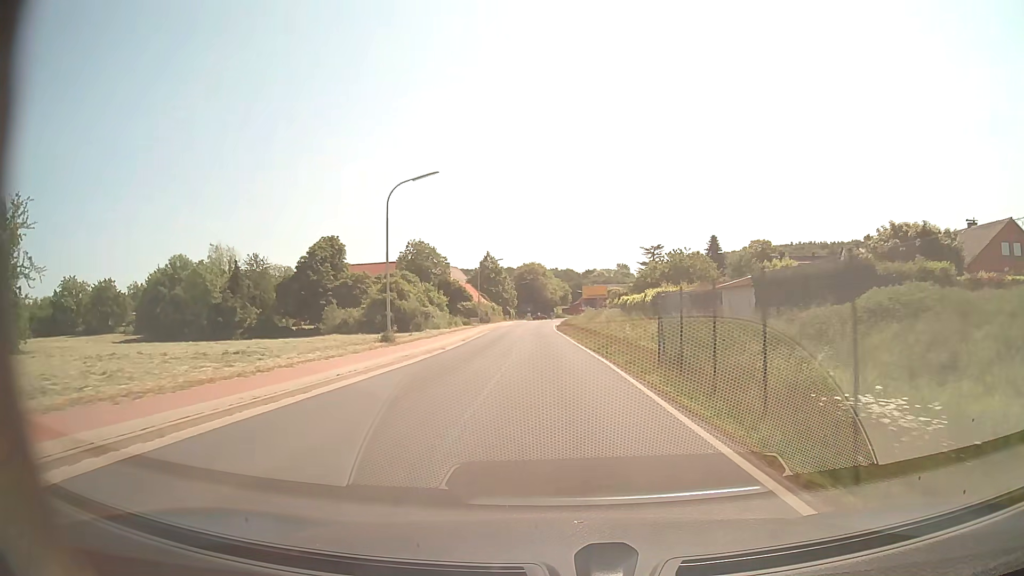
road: secondary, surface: asphalt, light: Day
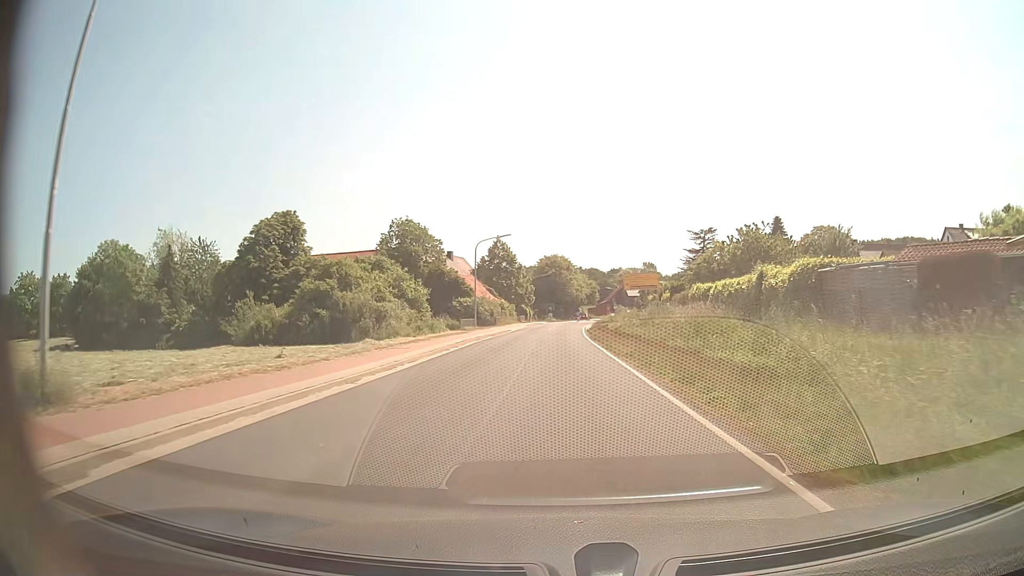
(-0.6, +24.0) m; -2°
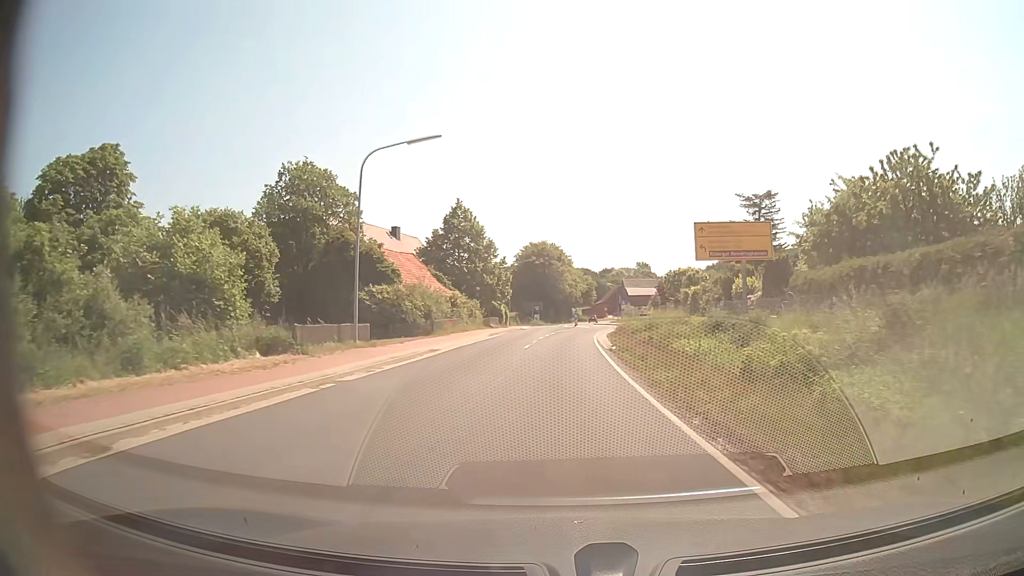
(0.0, +31.4) m; +1°
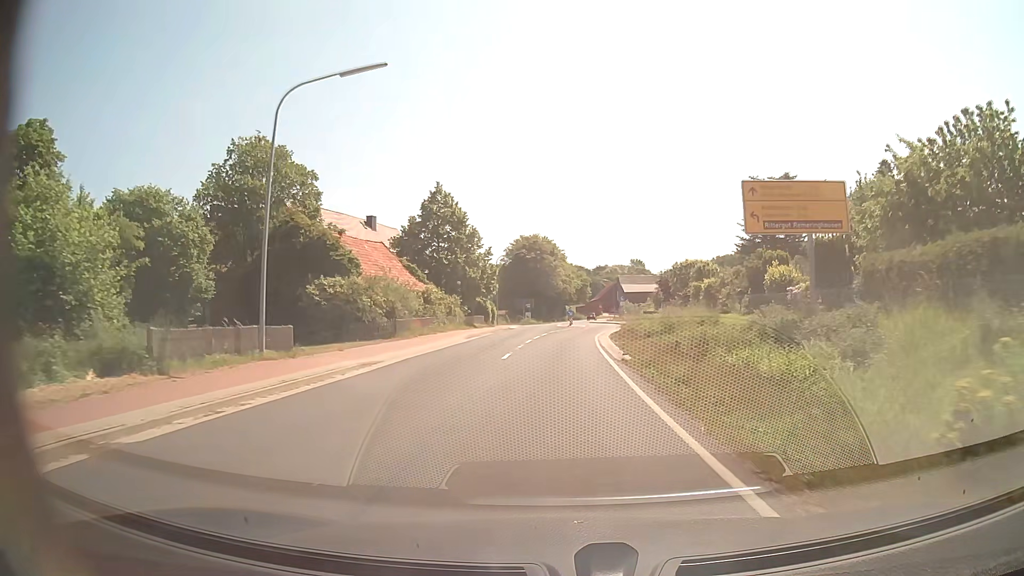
(0.0, +7.5) m; +1°
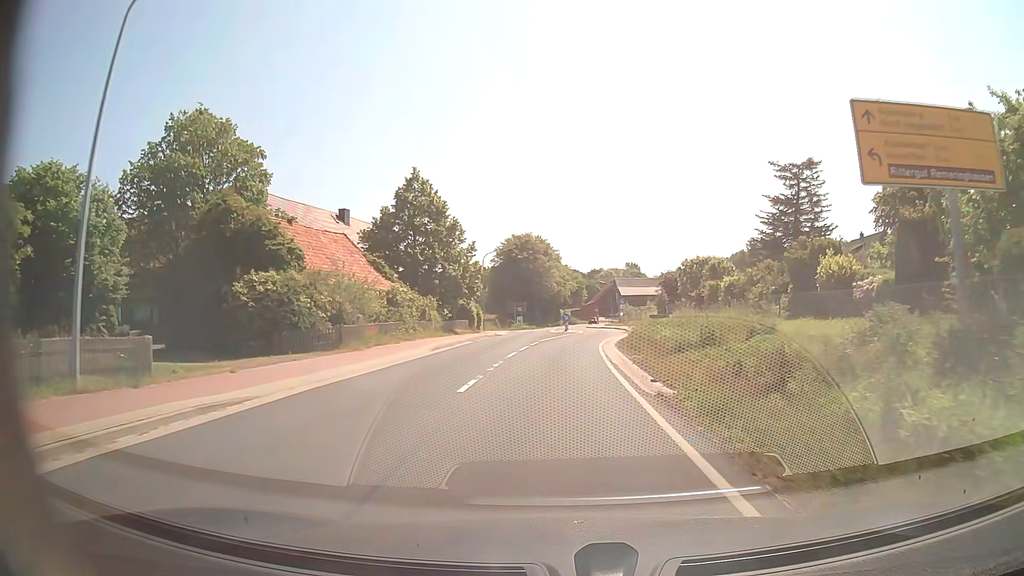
(0.0, +7.4) m; 0°
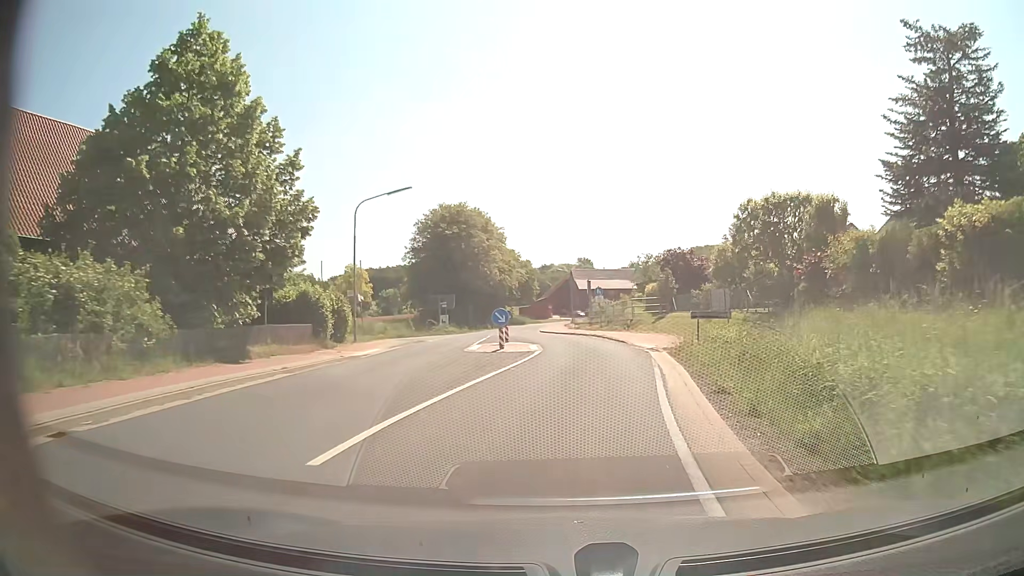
(+0.7, +28.2) m; +4°
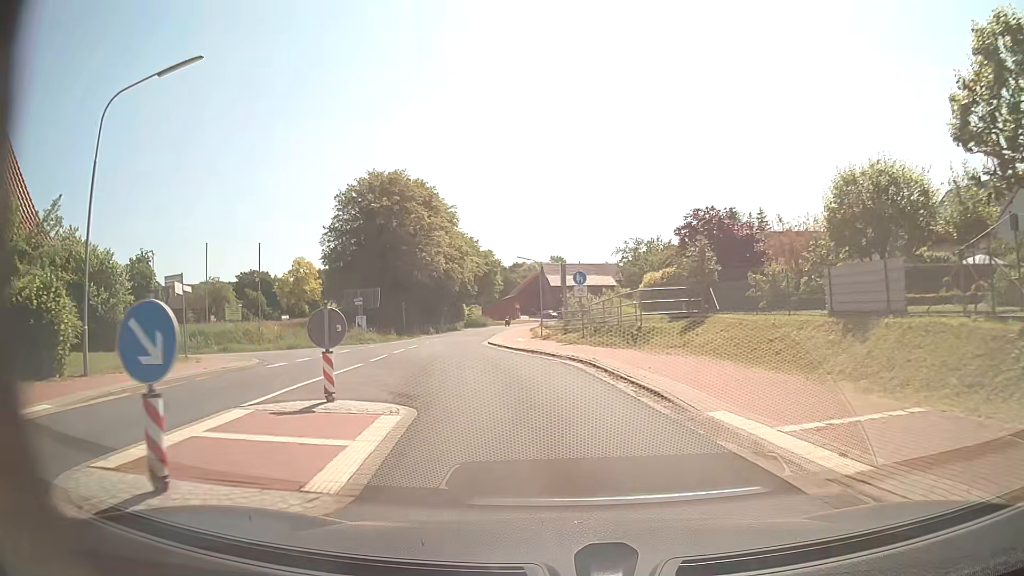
(+0.9, +18.6) m; +3°
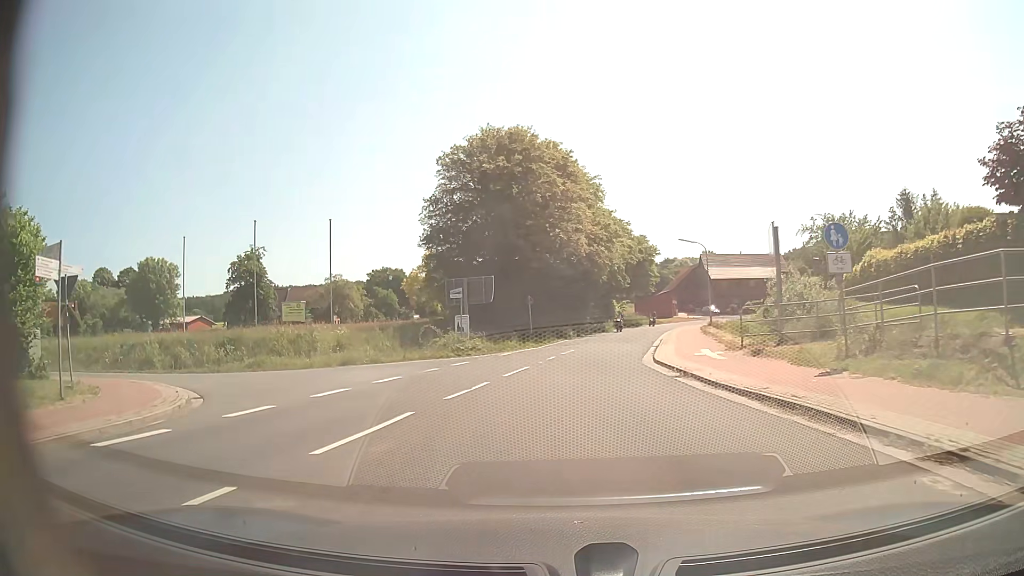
(-1.4, +14.2) m; -12°
